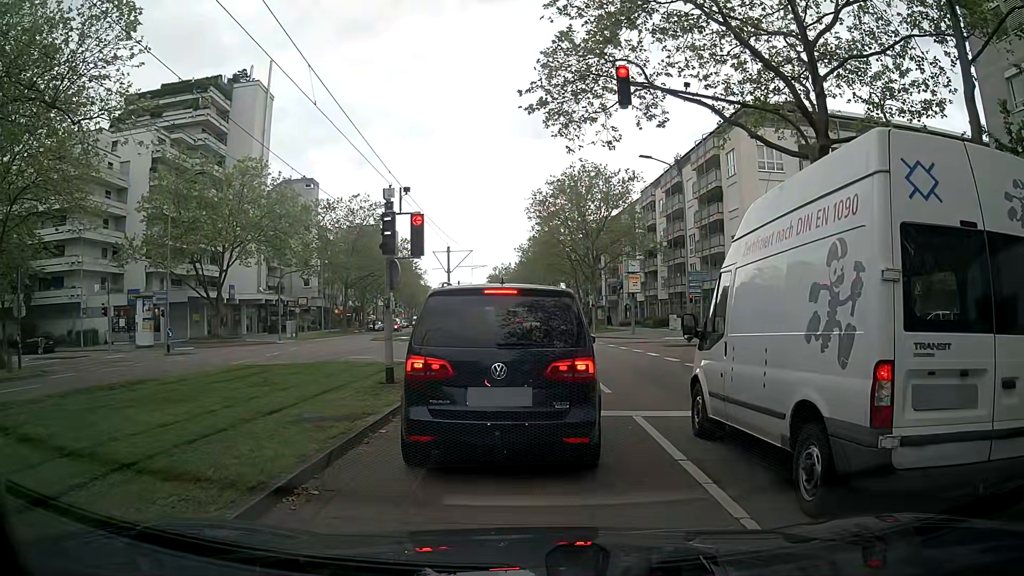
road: tertiary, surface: asphalt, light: Day
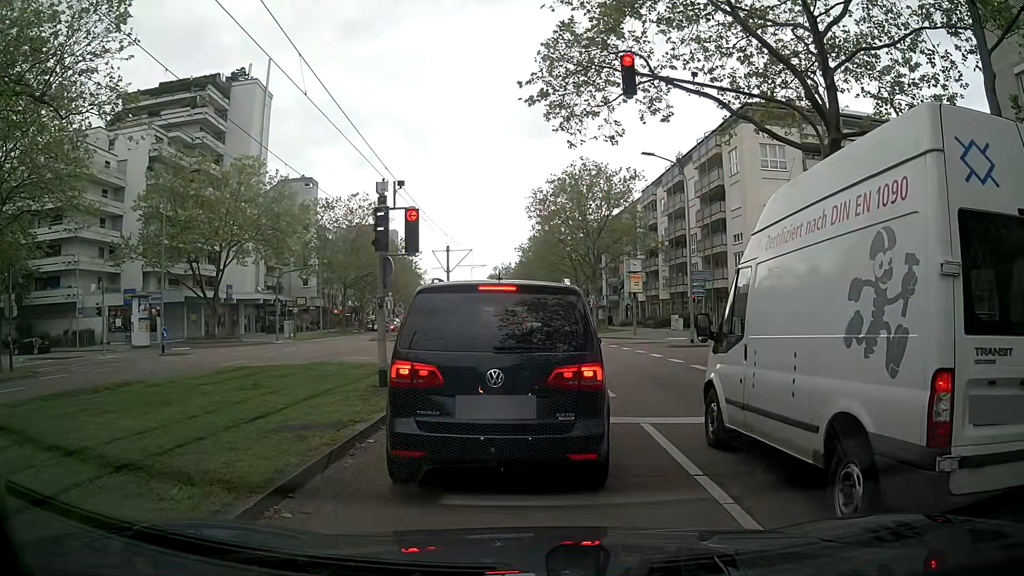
(0.0, +0.6) m; 0°
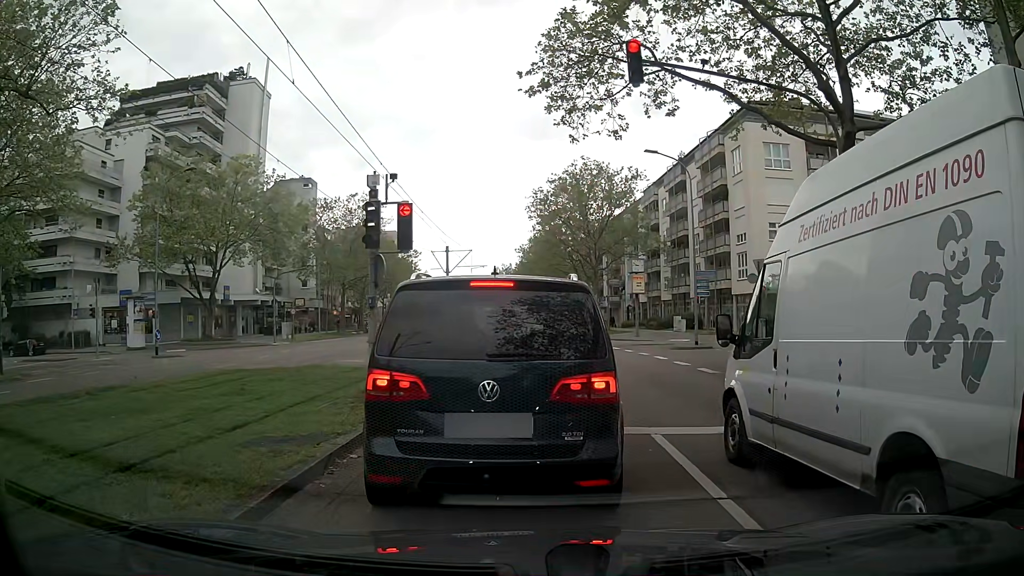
(0.0, +0.7) m; 0°
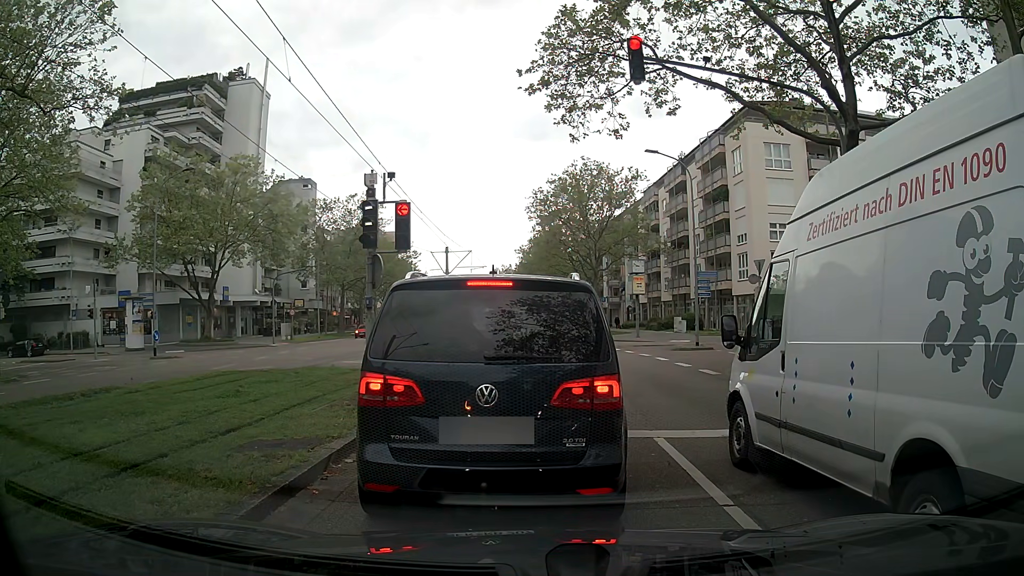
(0.0, +0.3) m; 0°
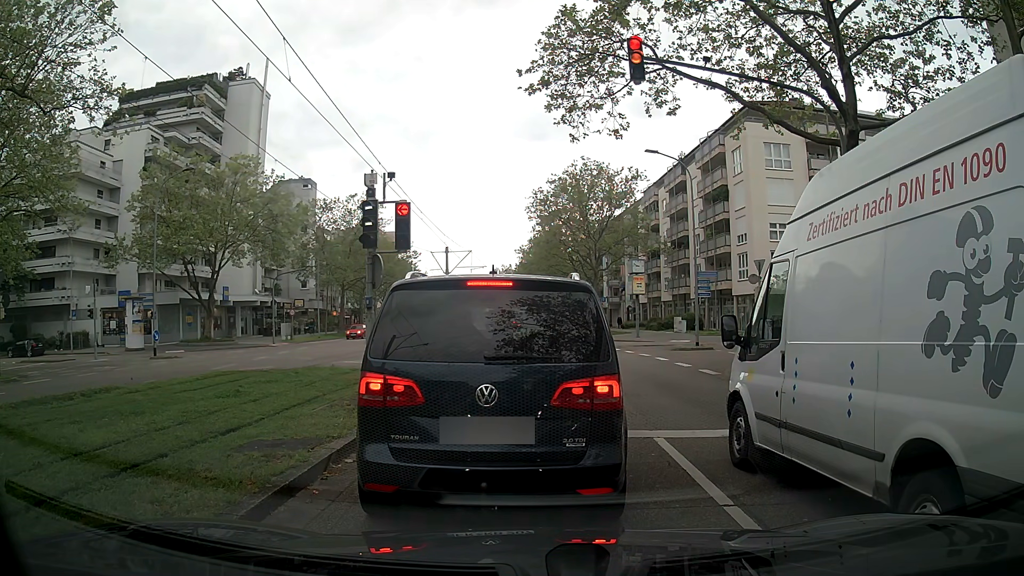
(0.0, 0.0) m; 0°
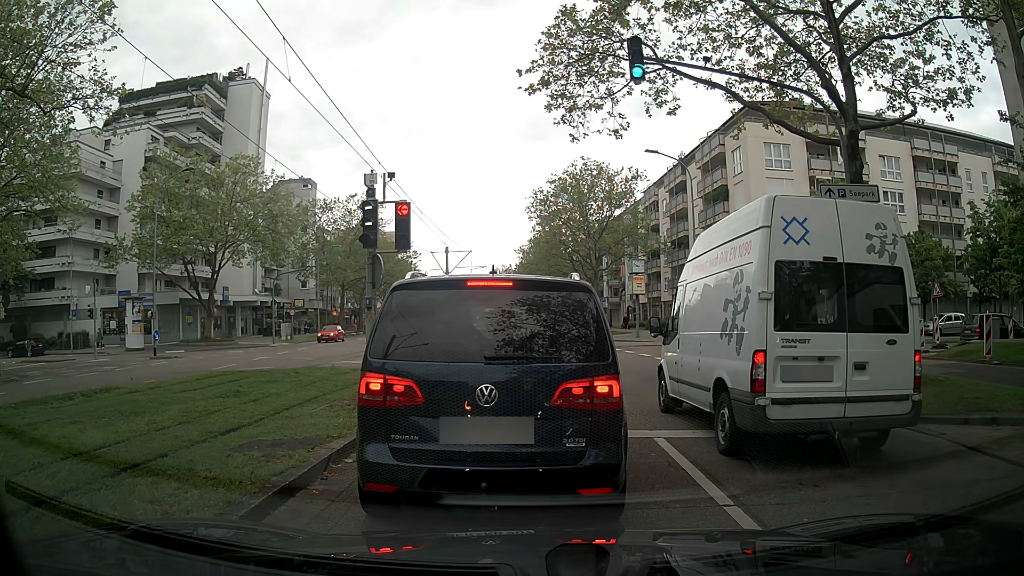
(0.0, 0.0) m; 0°
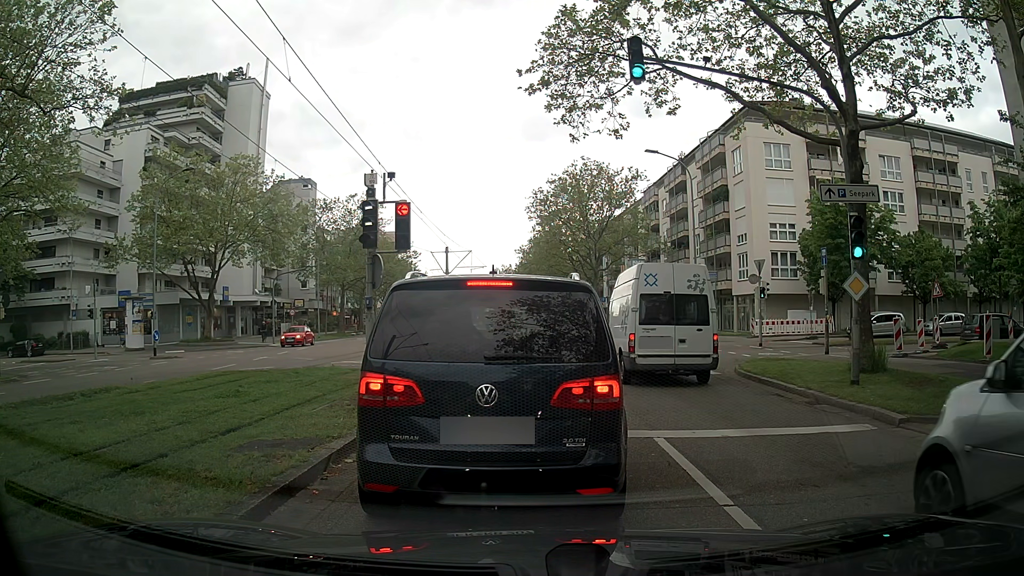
(0.0, 0.0) m; 0°
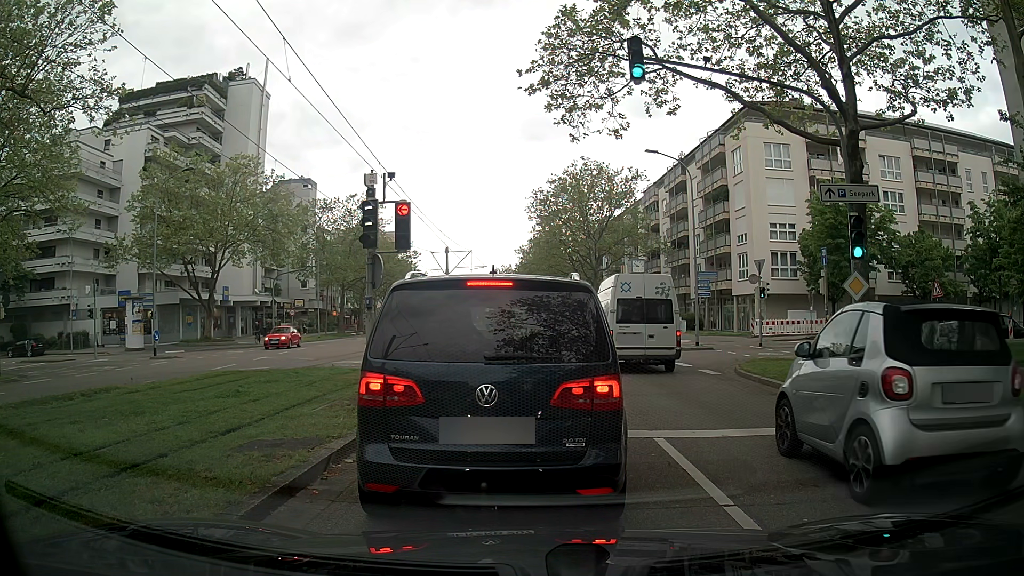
(0.0, 0.0) m; 0°
